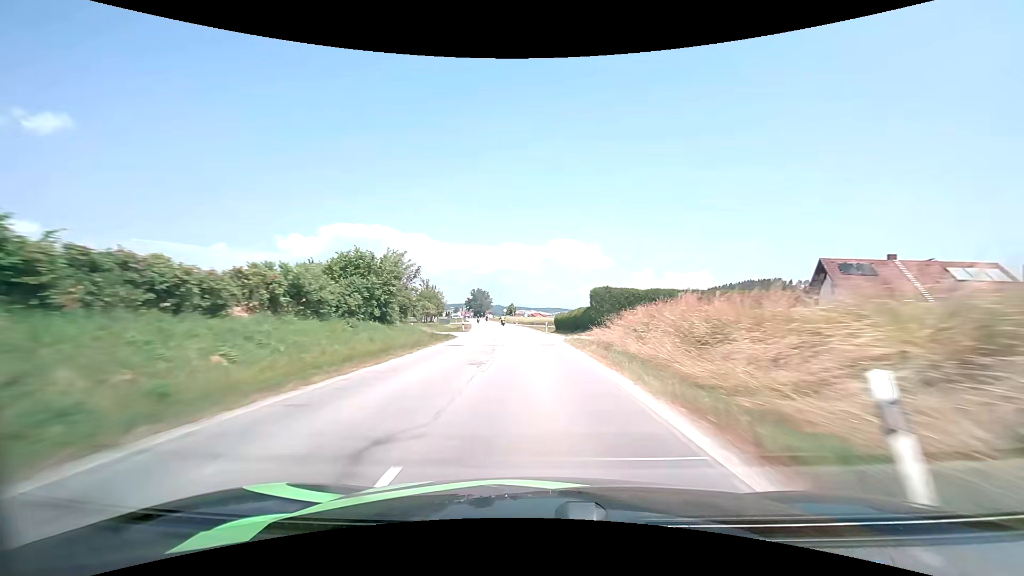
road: secondary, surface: asphalt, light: Day
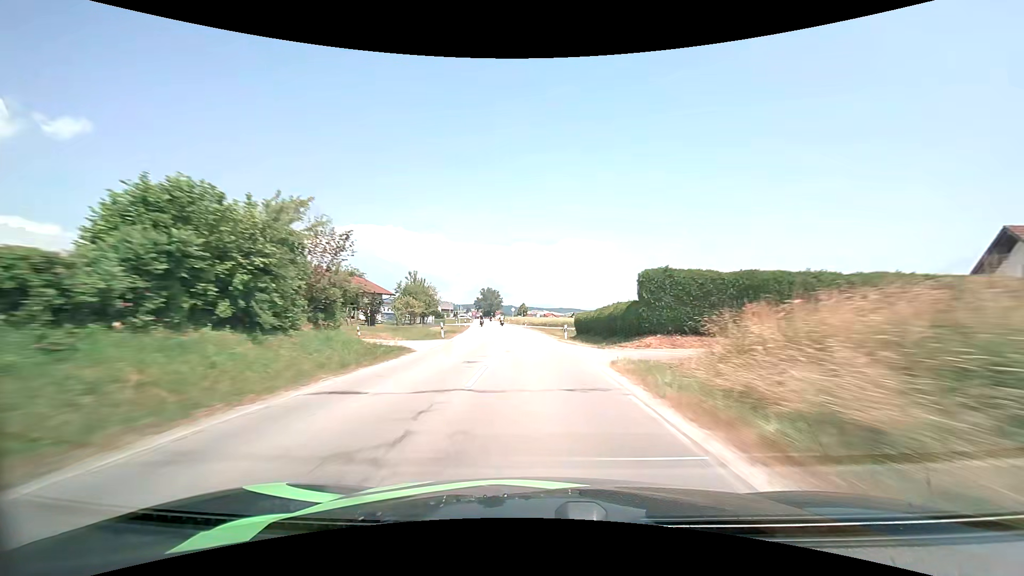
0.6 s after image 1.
(-0.2, +15.0) m; -1°
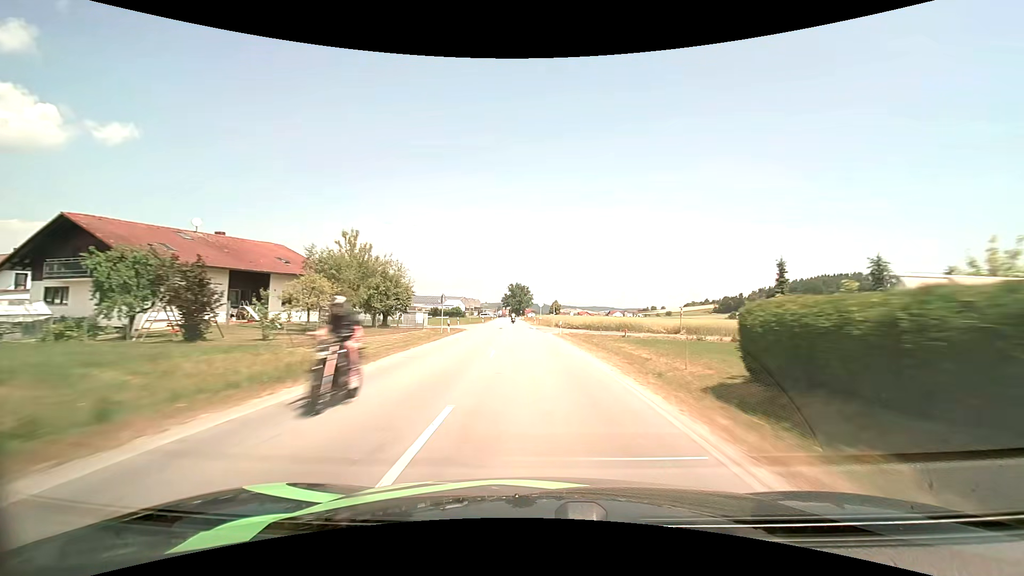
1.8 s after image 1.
(-0.9, +30.3) m; -3°
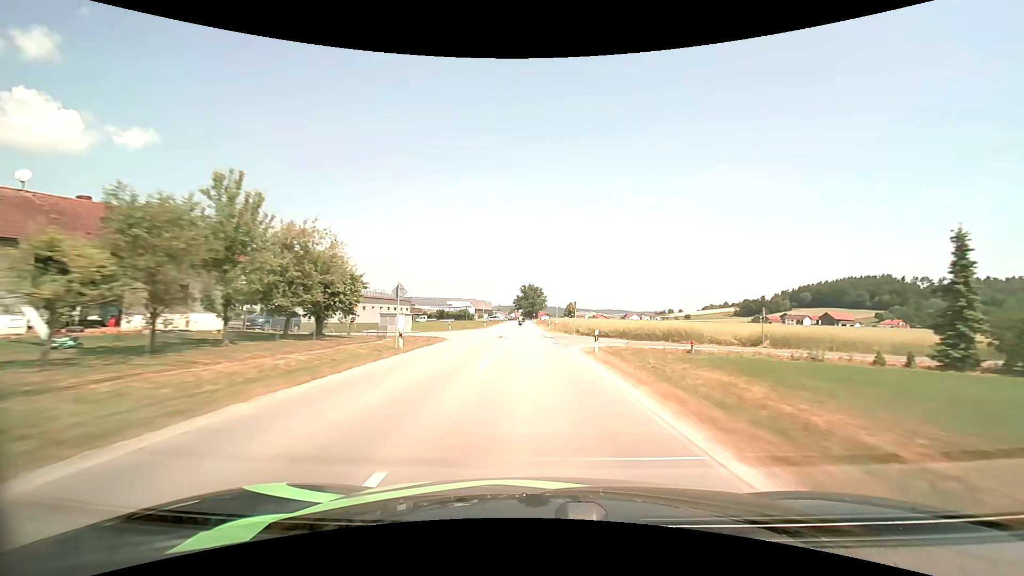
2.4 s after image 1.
(-0.2, +15.1) m; -2°
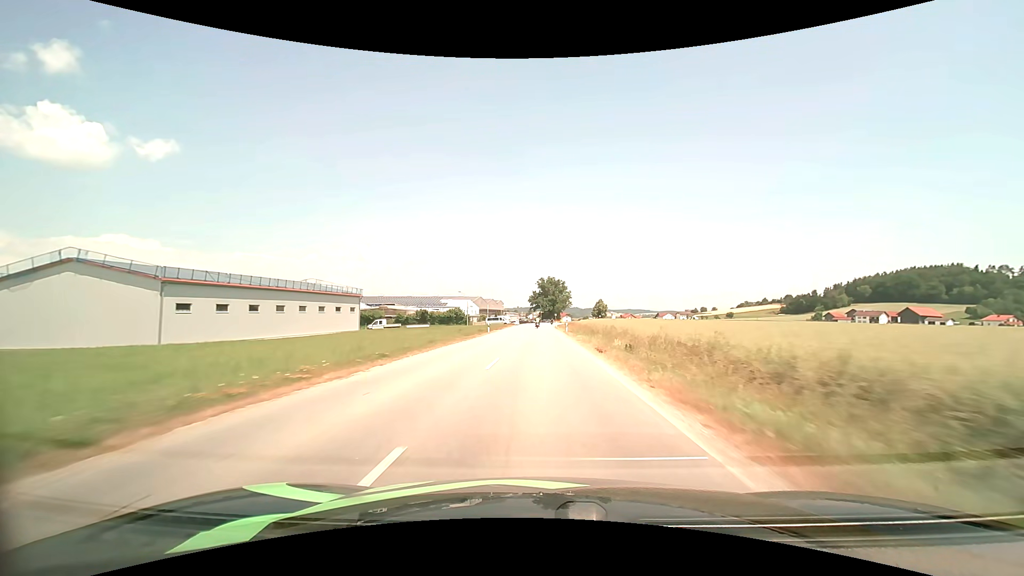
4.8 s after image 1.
(-1.7, +59.2) m; -2°
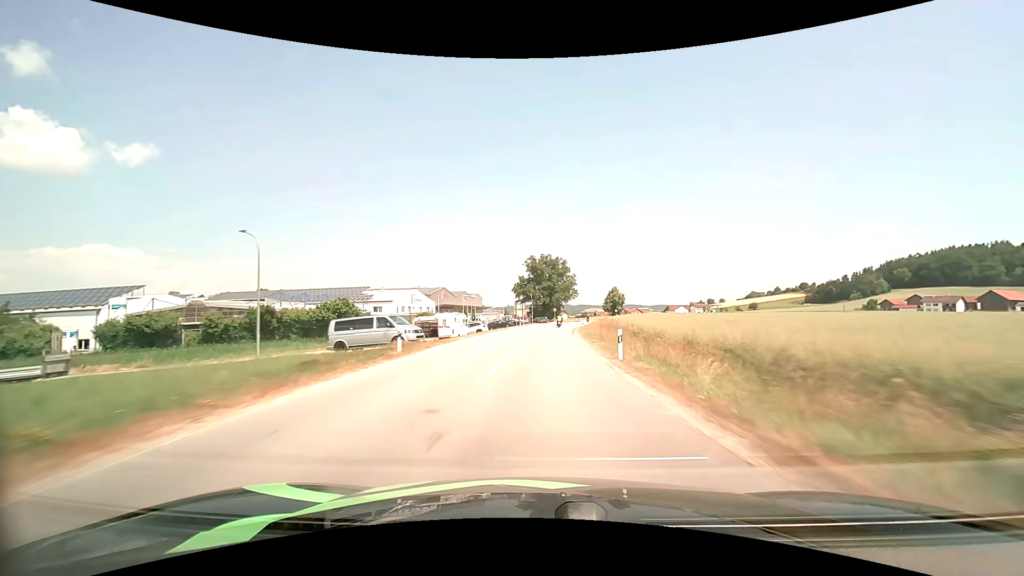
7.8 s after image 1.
(+0.1, +74.2) m; +1°
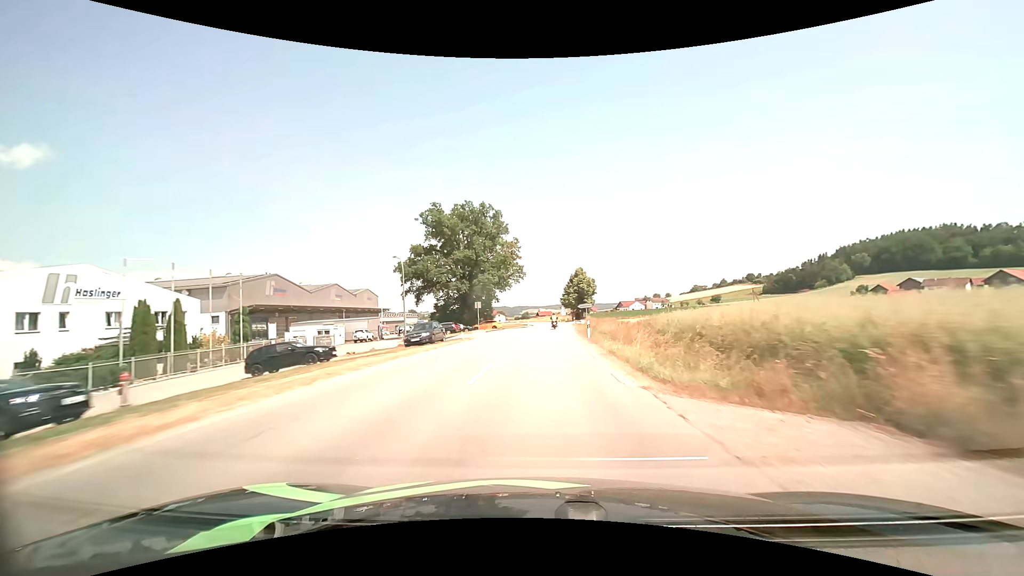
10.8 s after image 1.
(+3.7, +72.6) m; +7°
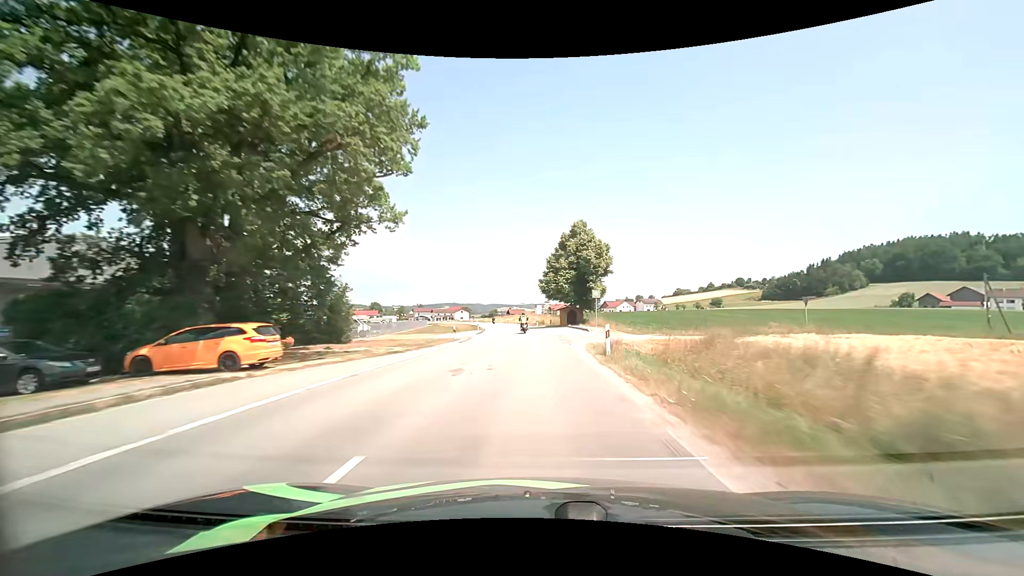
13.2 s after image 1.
(+2.1, +56.8) m; +3°
(0, +10) (0, +20) (0, +30) (-1, +40) (-1, +50) (-2, +60) (-3, +70) (-4, +80) (-6, +90) (-7, +100) m
